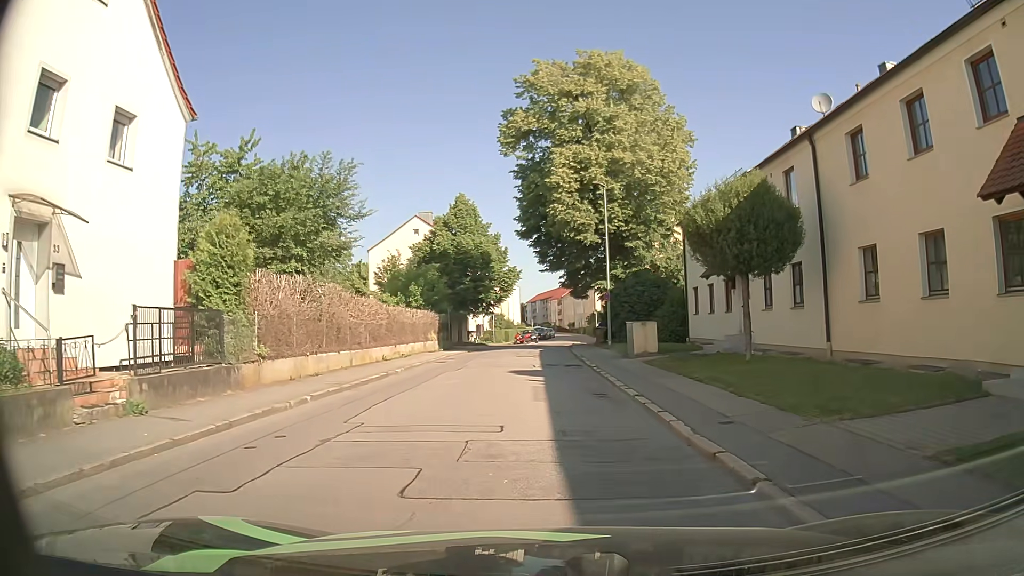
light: Day
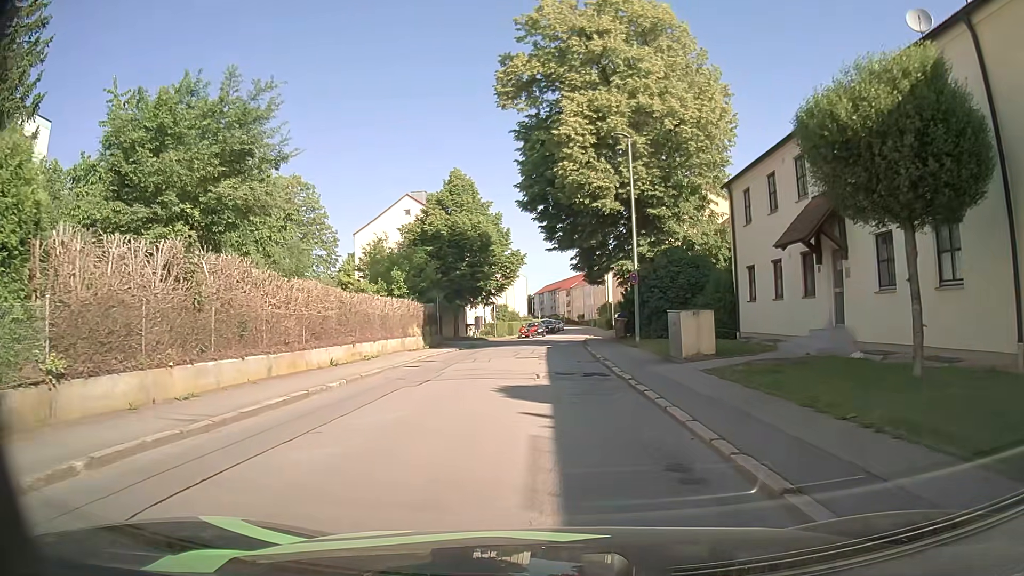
(-0.1, +7.5) m; -1°
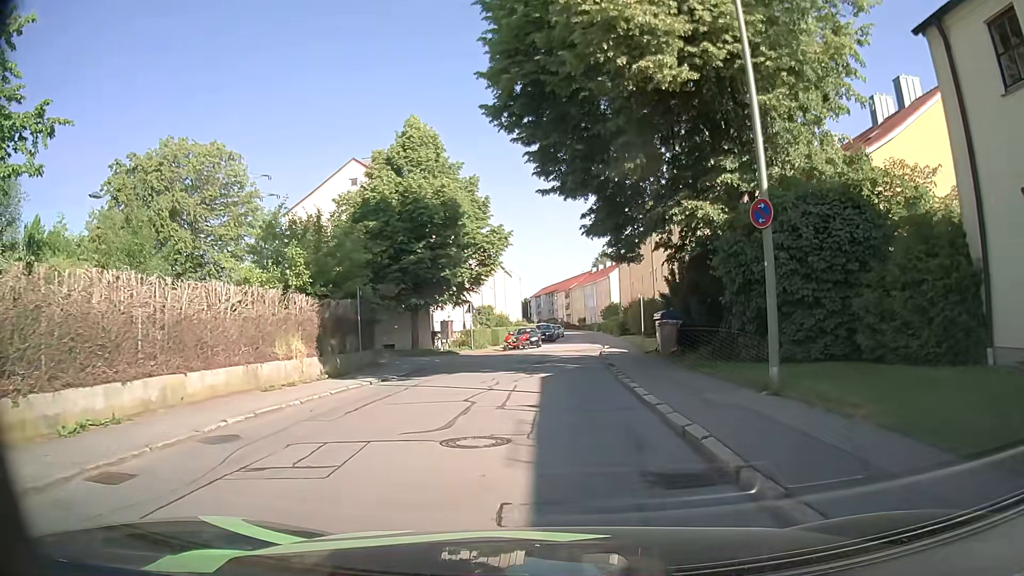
(+0.1, +15.4) m; +1°
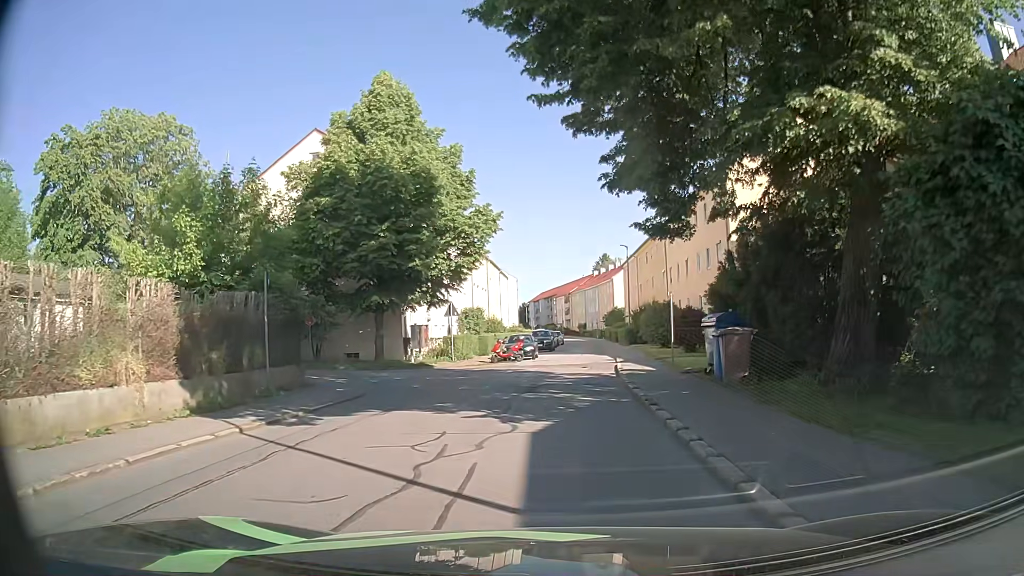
(-0.1, +7.6) m; +1°
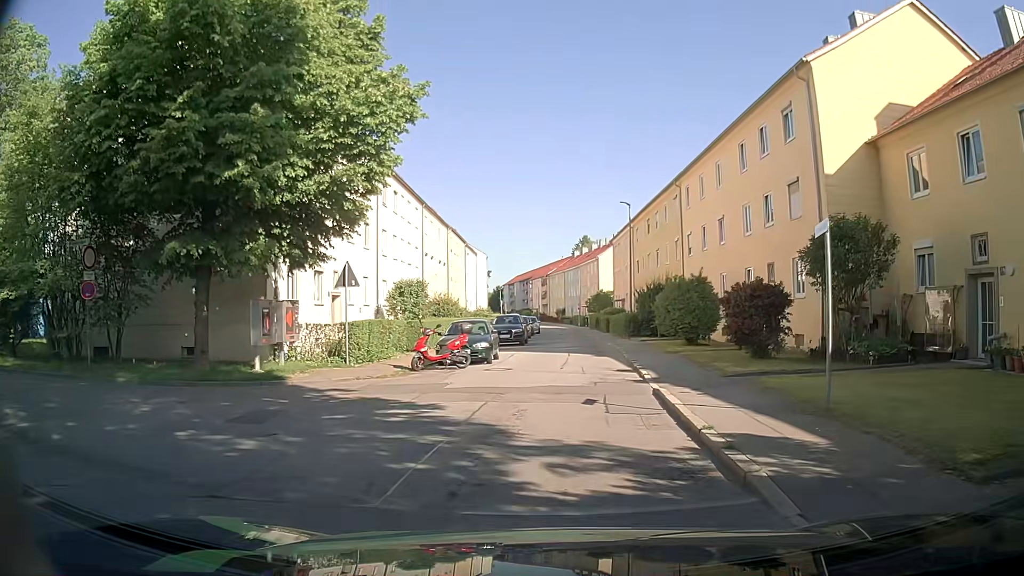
(-0.1, +14.2) m; +2°
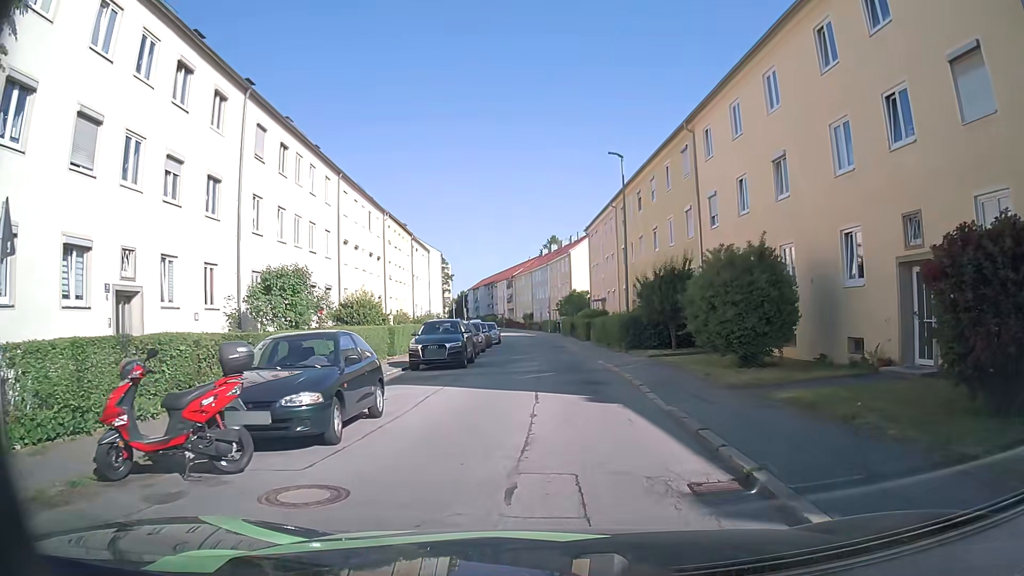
(+0.2, +12.5) m; +1°
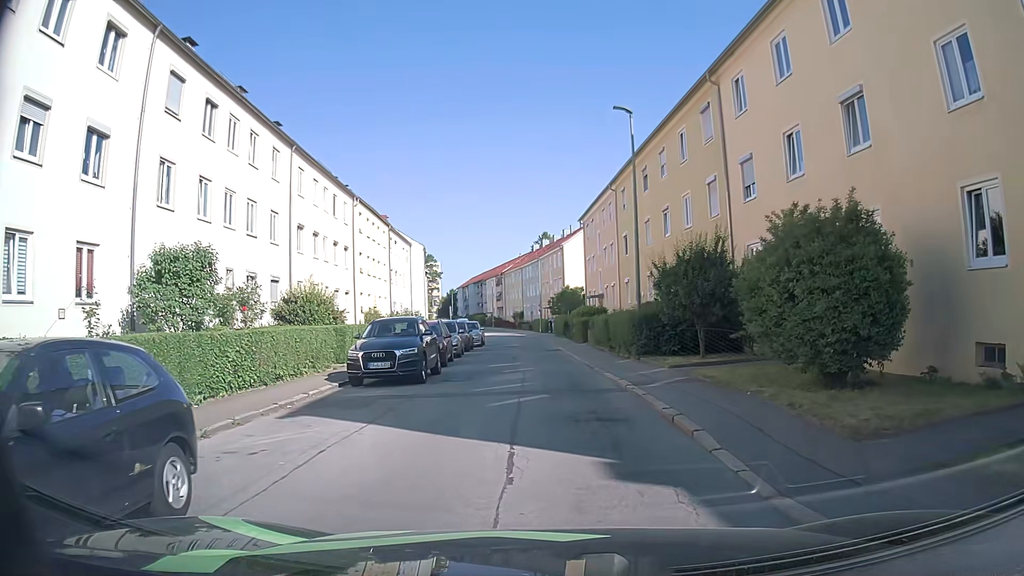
(+0.1, +5.8) m; +3°
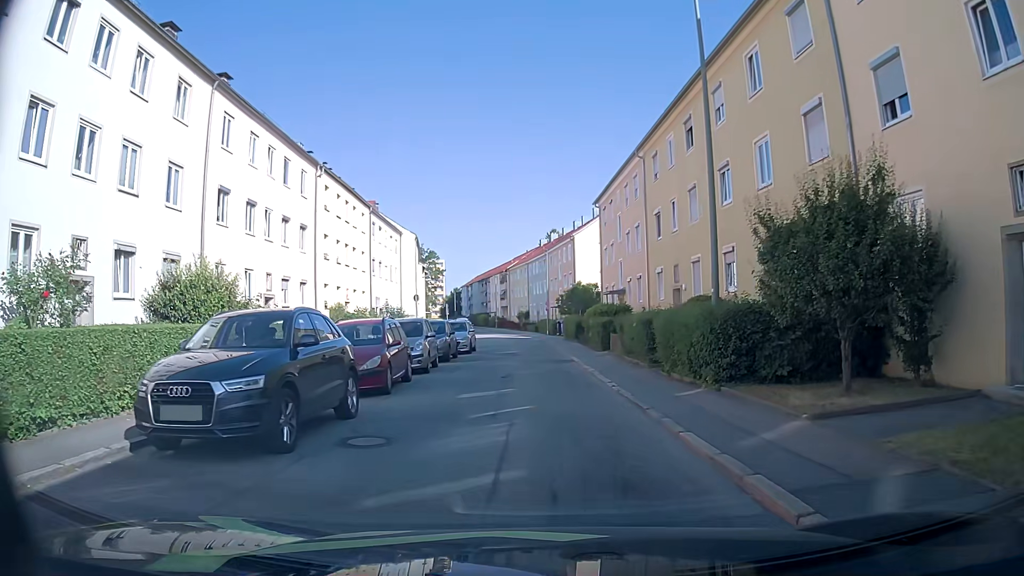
(-0.5, +8.9) m; -3°
